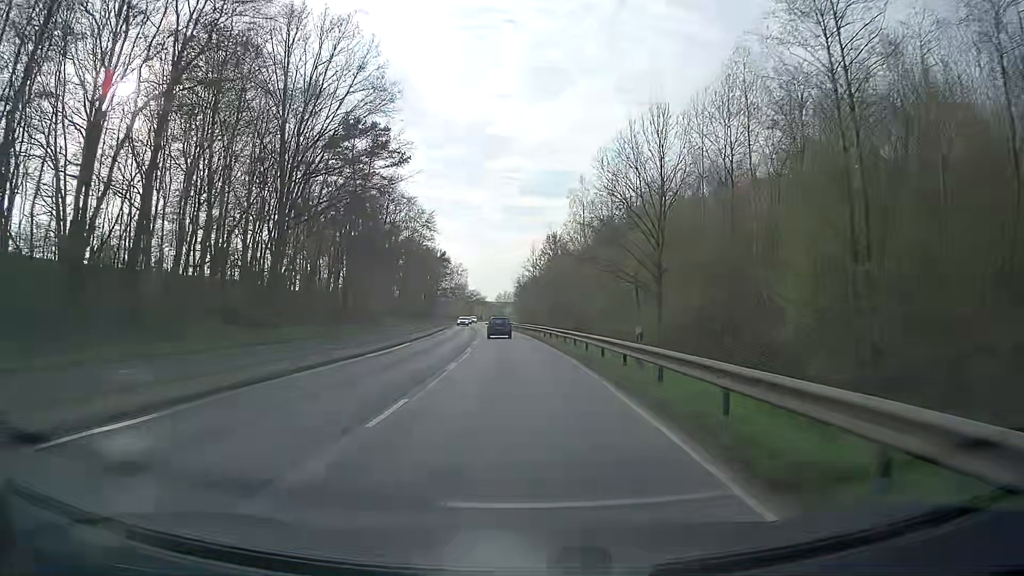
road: secondary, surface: asphalt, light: Day
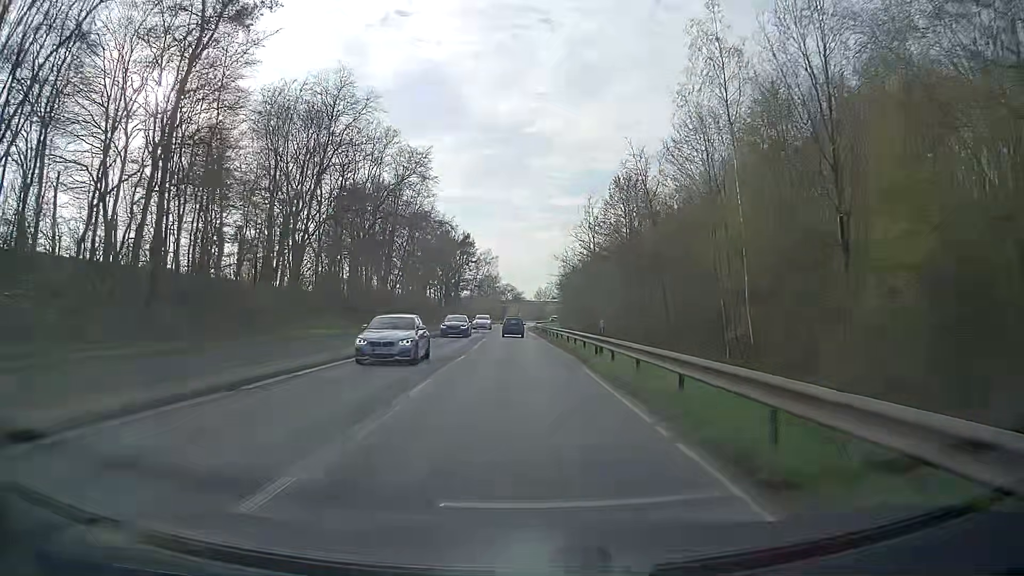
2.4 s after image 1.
(-1.4, +42.0) m; -4°
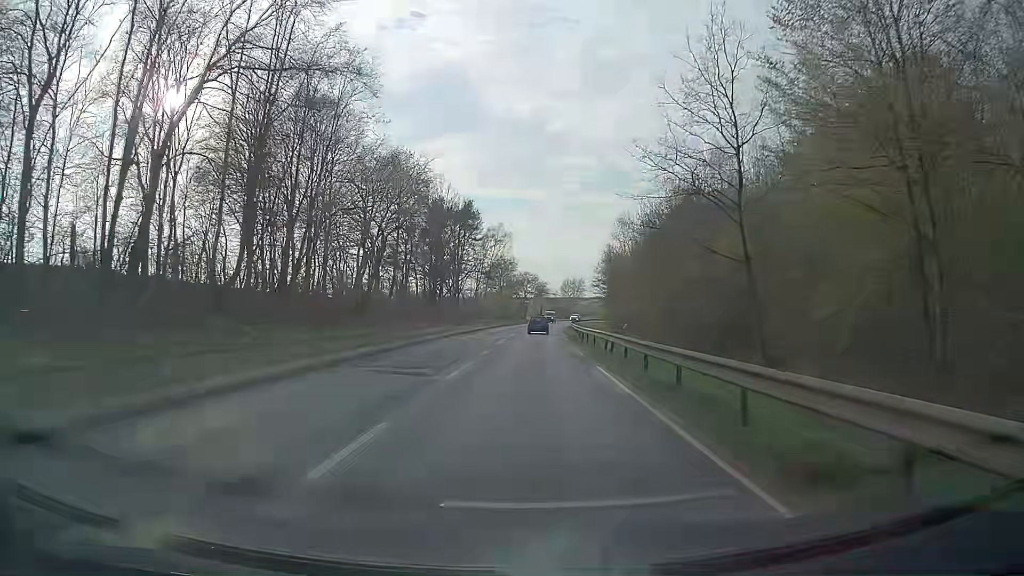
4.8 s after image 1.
(-0.6, +42.4) m; -1°
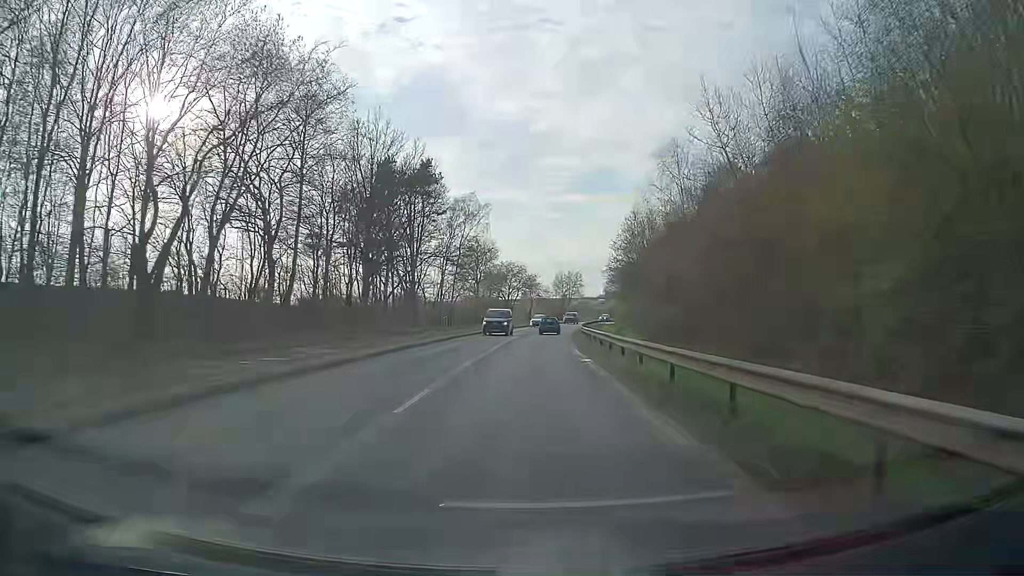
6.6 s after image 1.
(+0.3, +32.0) m; +2°
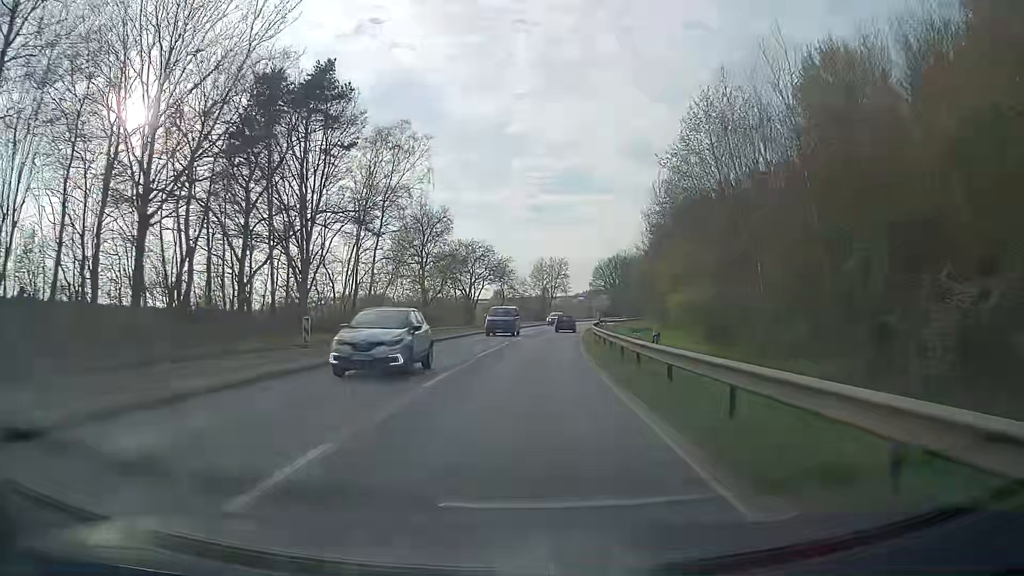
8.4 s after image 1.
(+0.2, +32.8) m; +2°
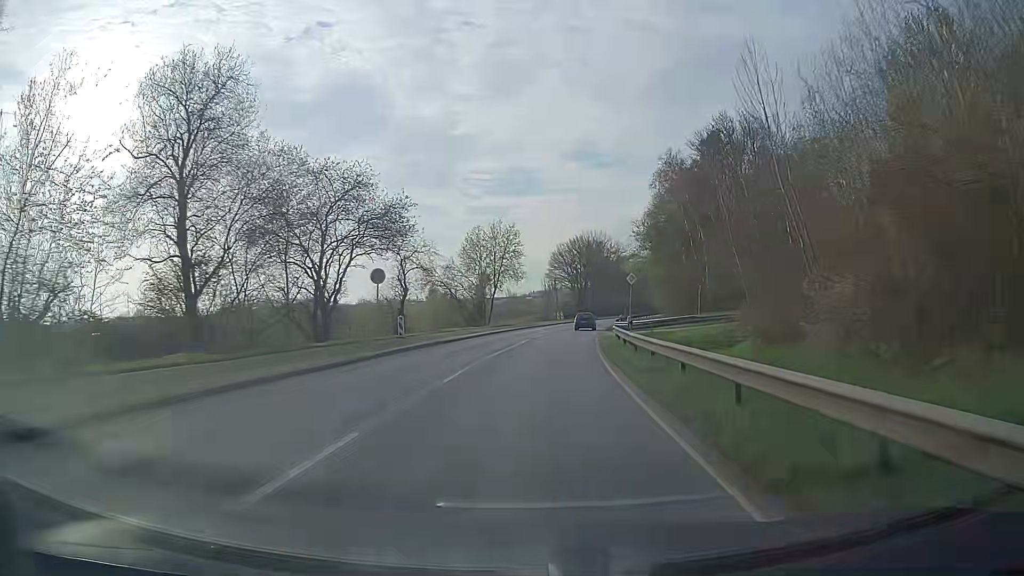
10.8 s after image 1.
(+1.6, +44.2) m; +5°
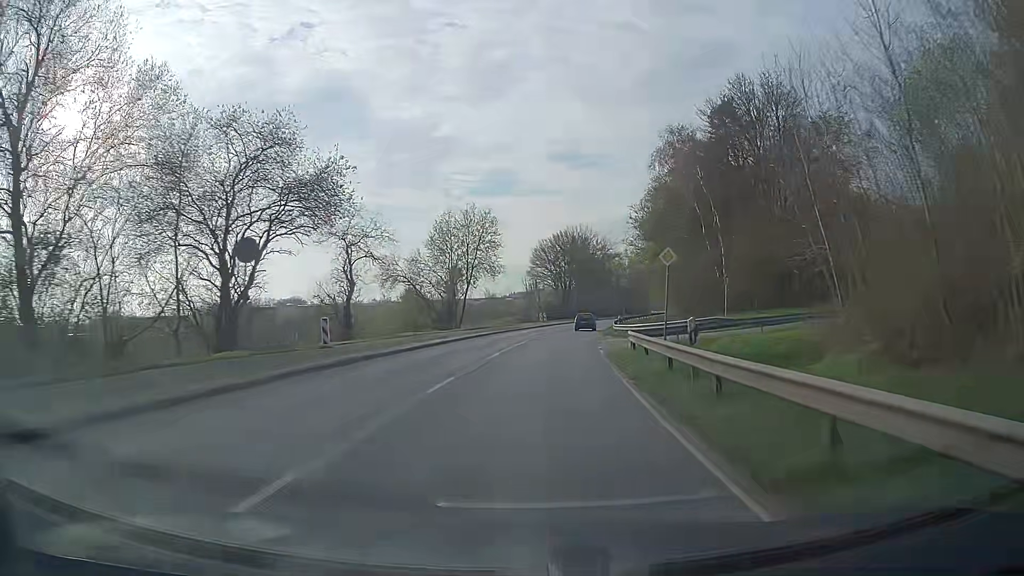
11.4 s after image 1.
(+0.1, +11.0) m; +1°
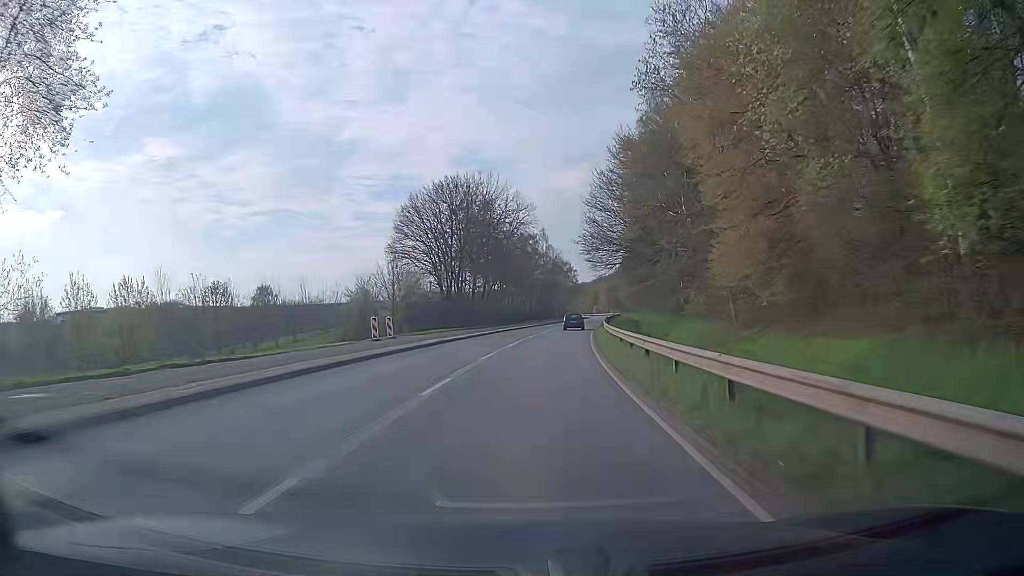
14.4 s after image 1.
(+3.7, +54.0) m; +8°
(0, +10) (+1, +20) (+1, +30) (+2, +40) (+3, +50) (+4, +60) (+5, +70) (+7, +80) (+8, +90) (+10, +99) m
